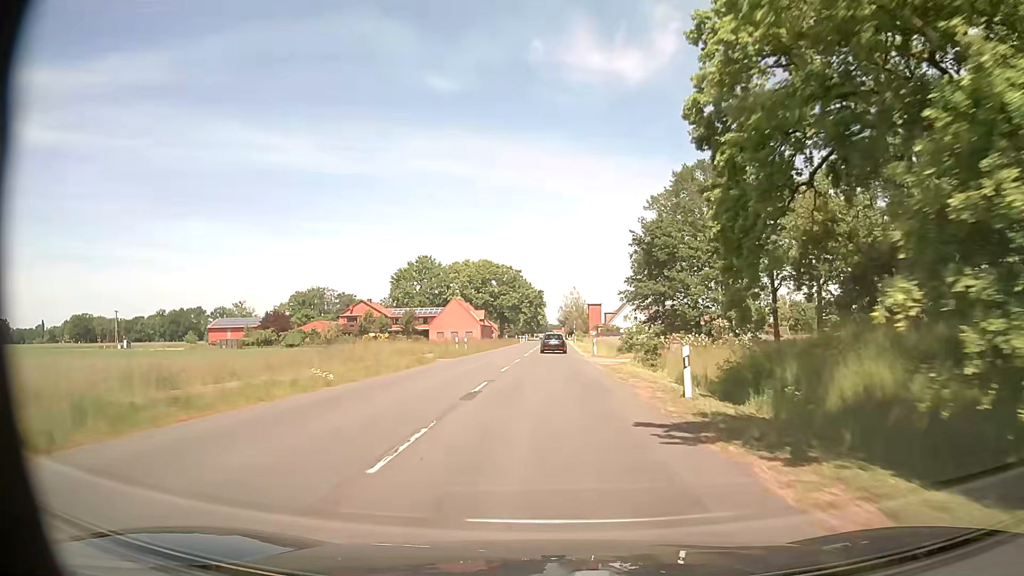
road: secondary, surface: asphalt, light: Day
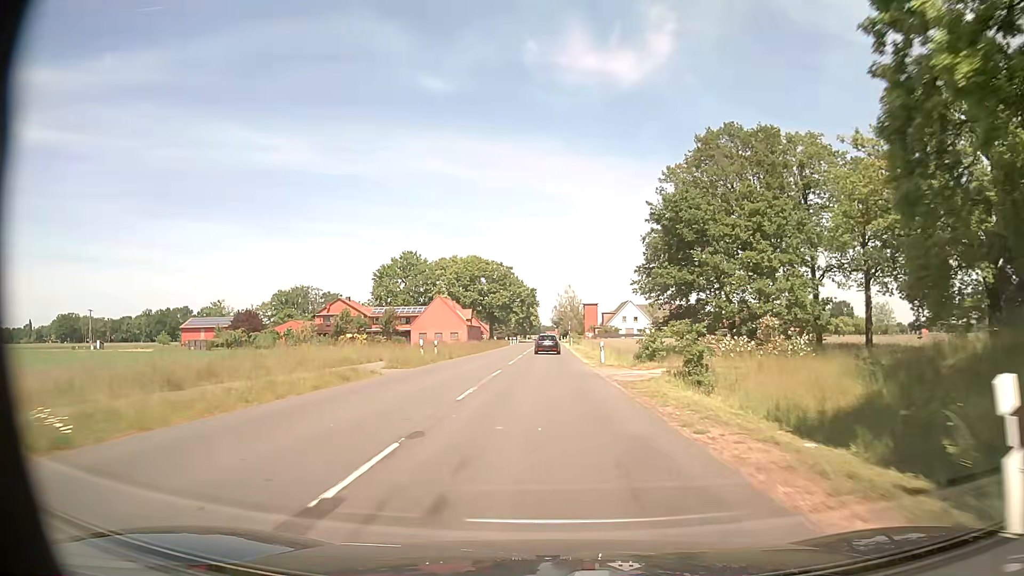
(0.0, +10.4) m; 0°
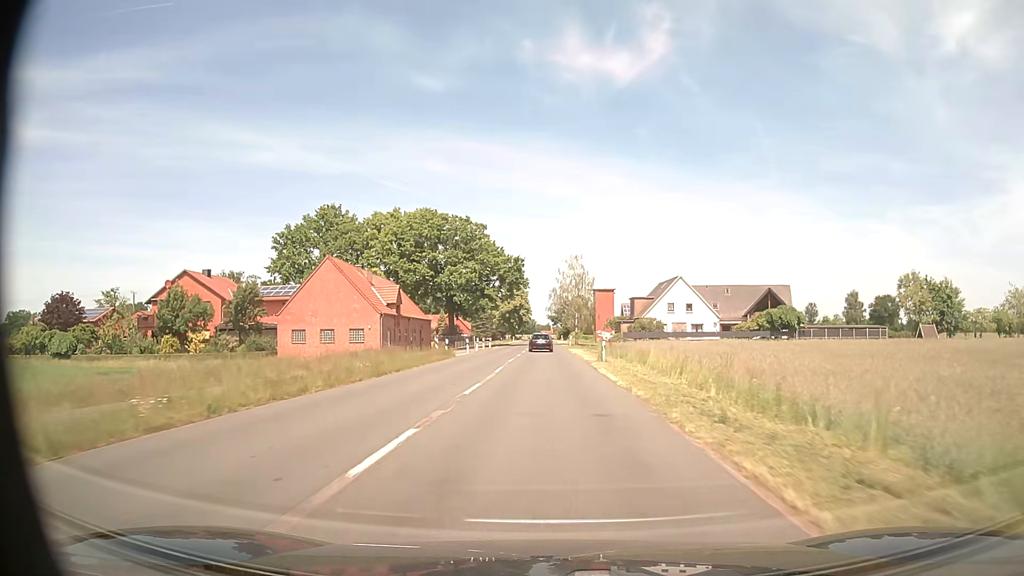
(+0.5, +53.0) m; +1°
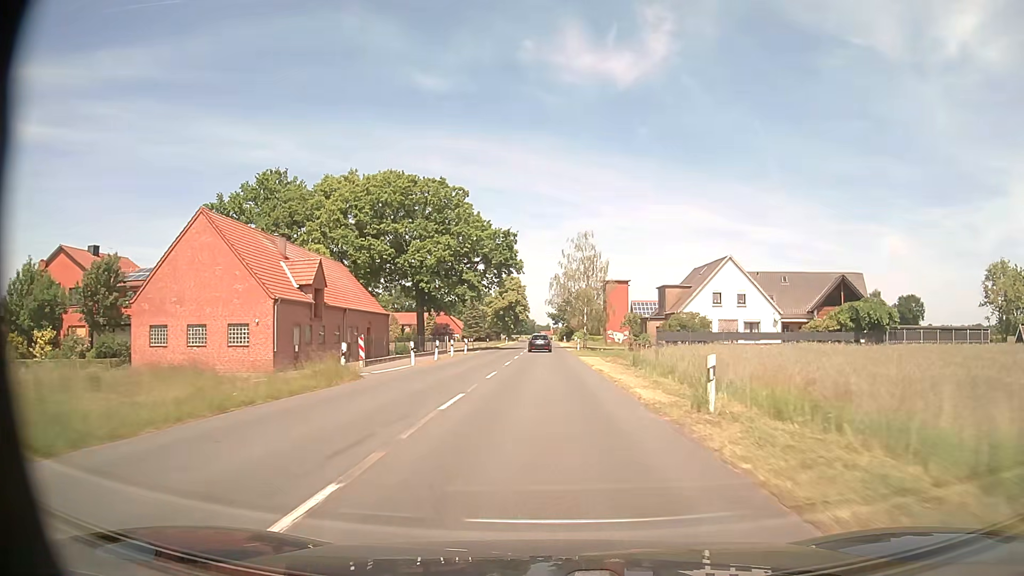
(0.0, +21.5) m; 0°
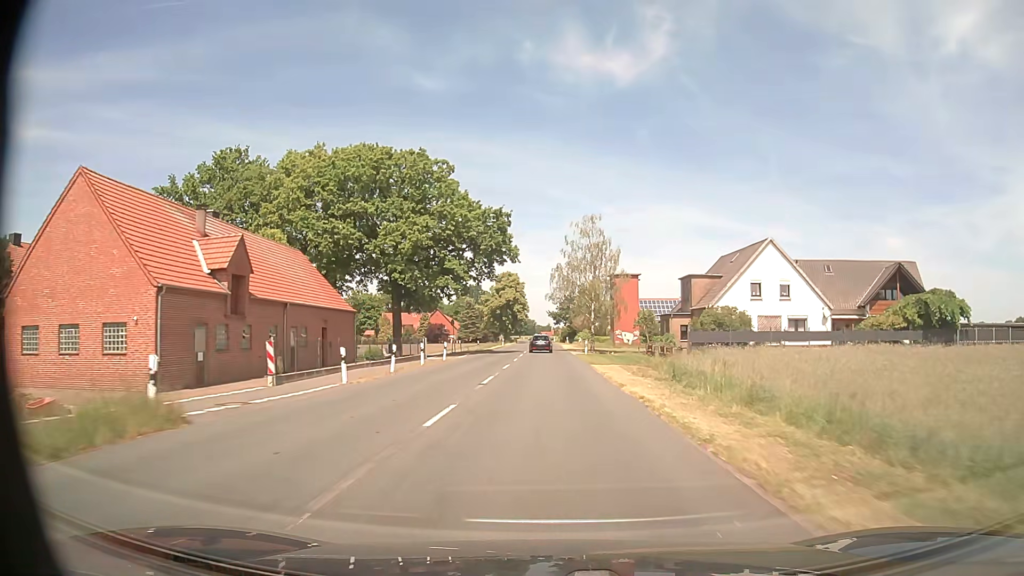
(0.0, +10.8) m; 0°
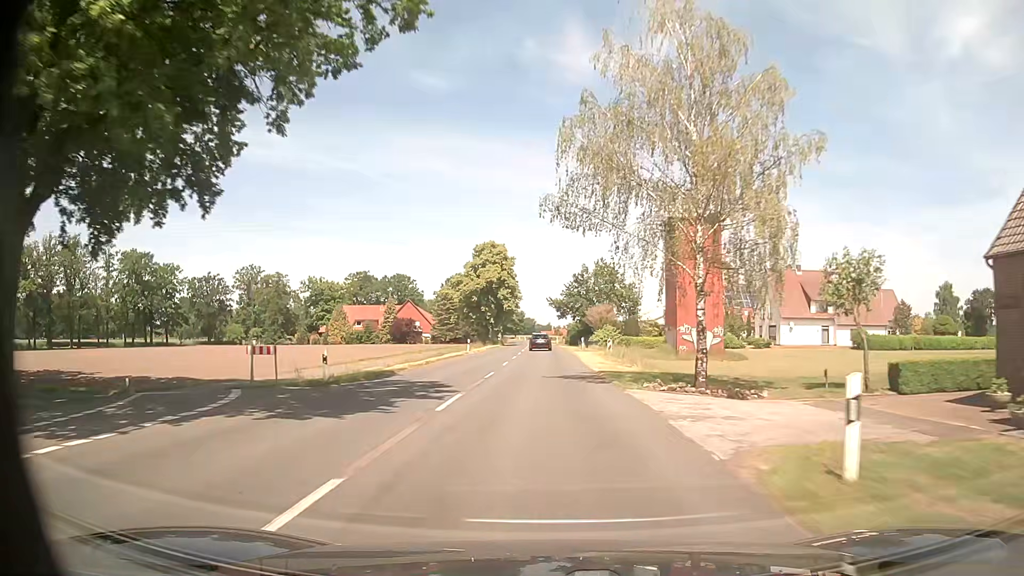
(0.0, +43.4) m; 0°
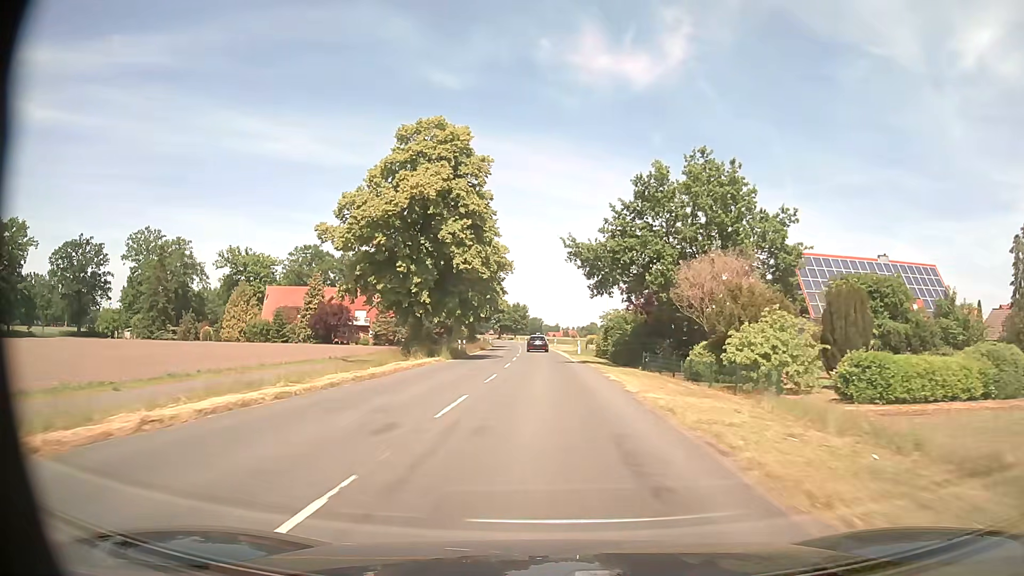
(-0.3, +54.6) m; -1°
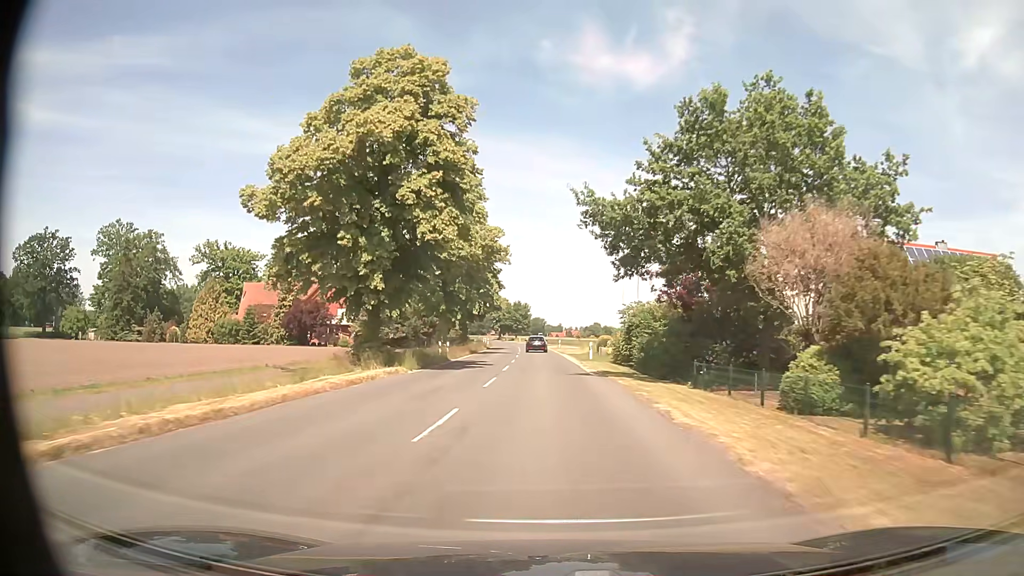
(-0.1, +10.9) m; -1°
(0, +10) (0, +20) (0, +30) (0, +40) (0, +50) (-1, +60) (-1, +70) (-1, +80) (-2, +90) (-2, +100) m
